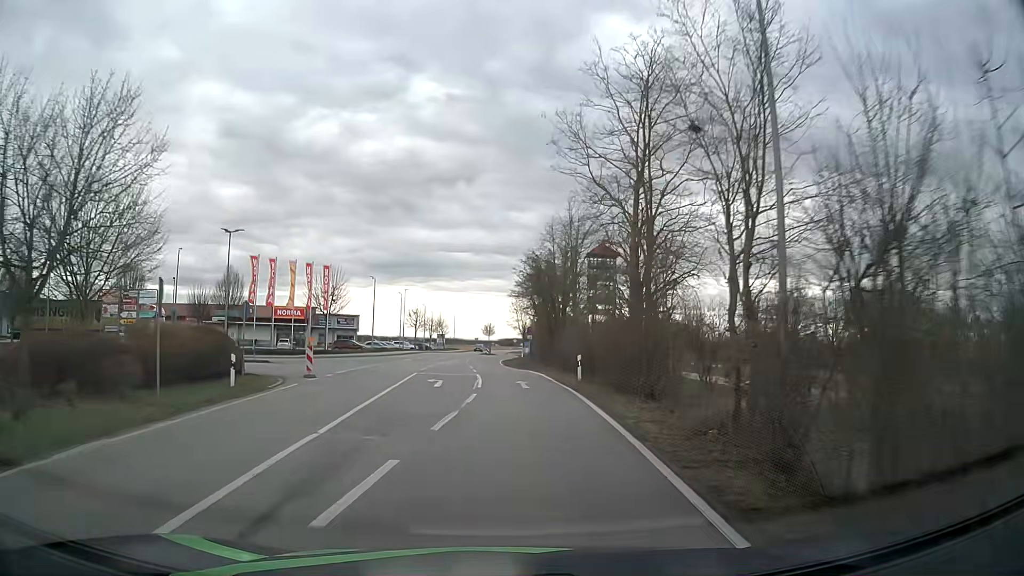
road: tertiary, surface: asphalt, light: Day
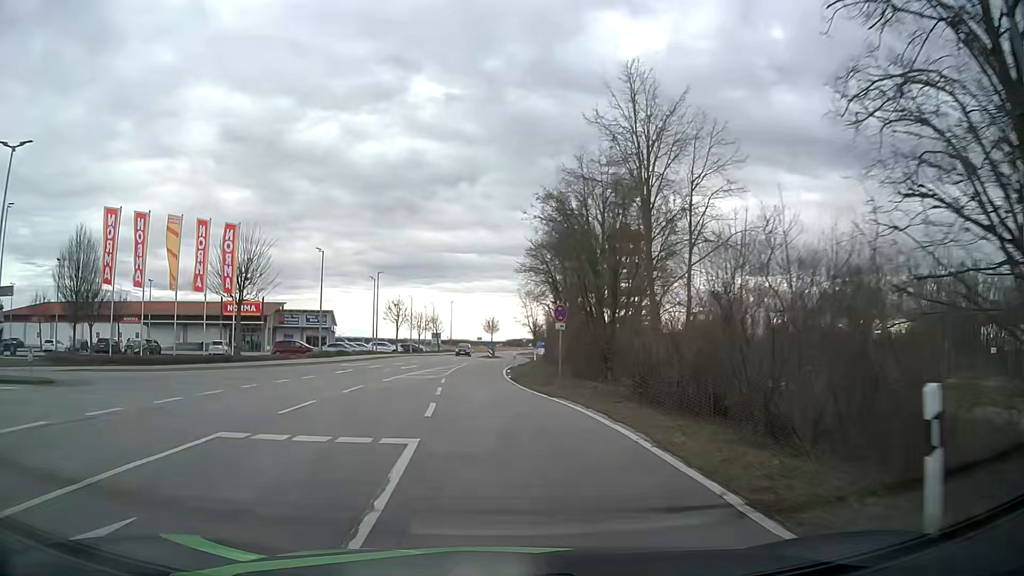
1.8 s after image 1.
(+0.1, +23.0) m; -1°
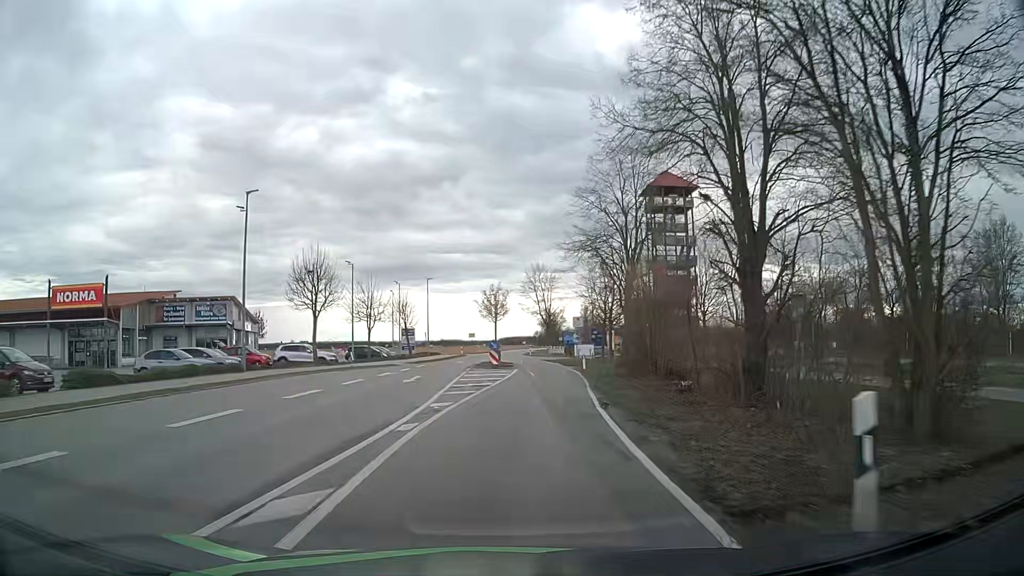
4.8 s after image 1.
(-1.5, +38.2) m; 0°
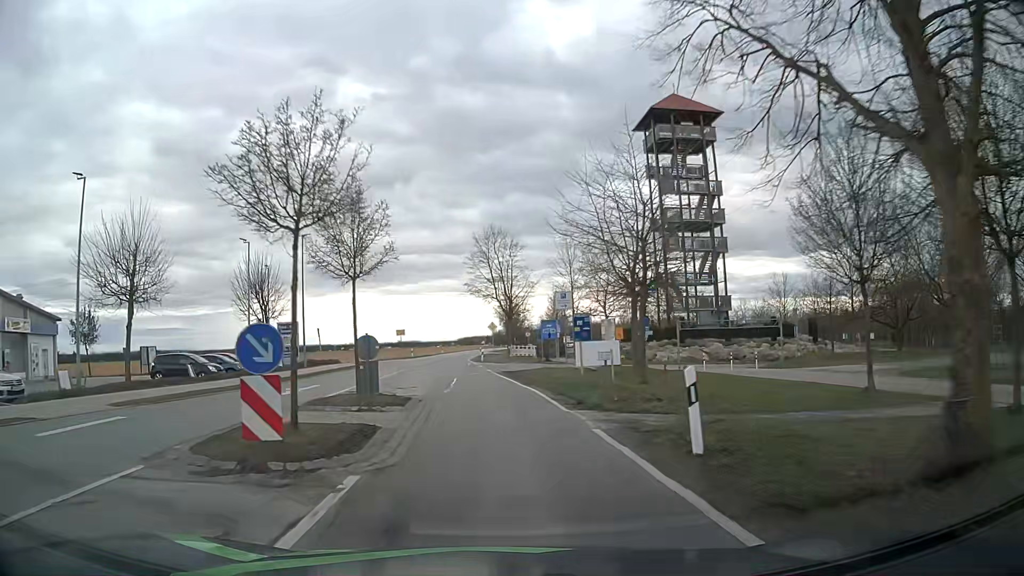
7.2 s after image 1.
(+1.7, +30.5) m; +4°
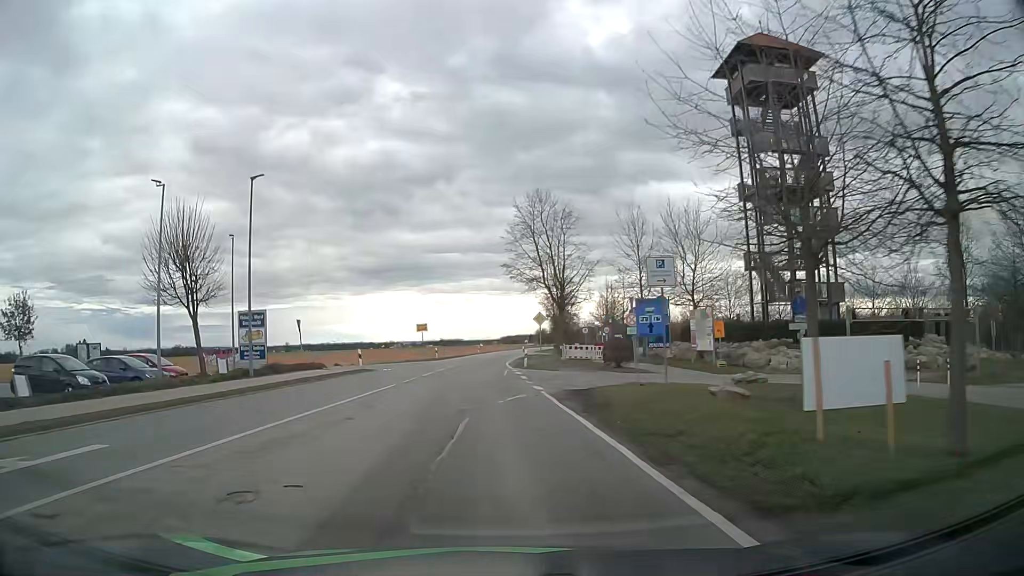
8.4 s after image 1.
(-0.5, +15.2) m; -4°
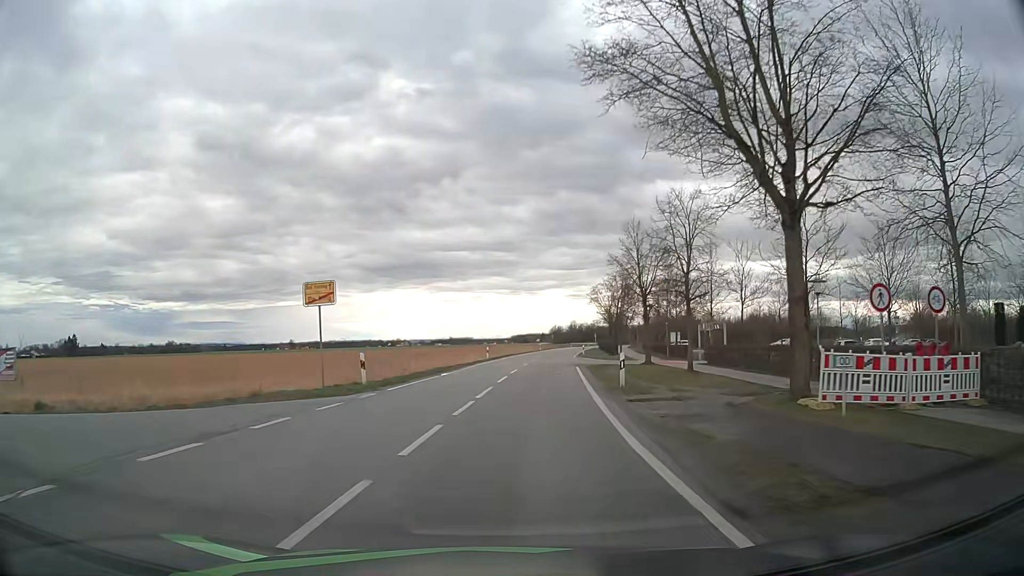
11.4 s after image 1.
(-1.1, +37.9) m; -1°
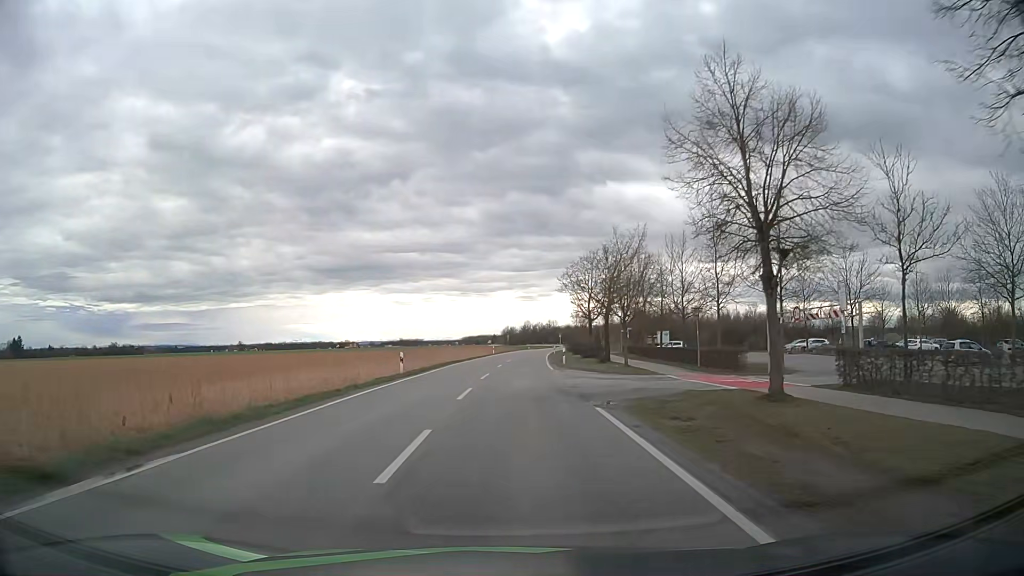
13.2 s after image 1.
(+0.9, +22.8) m; +4°
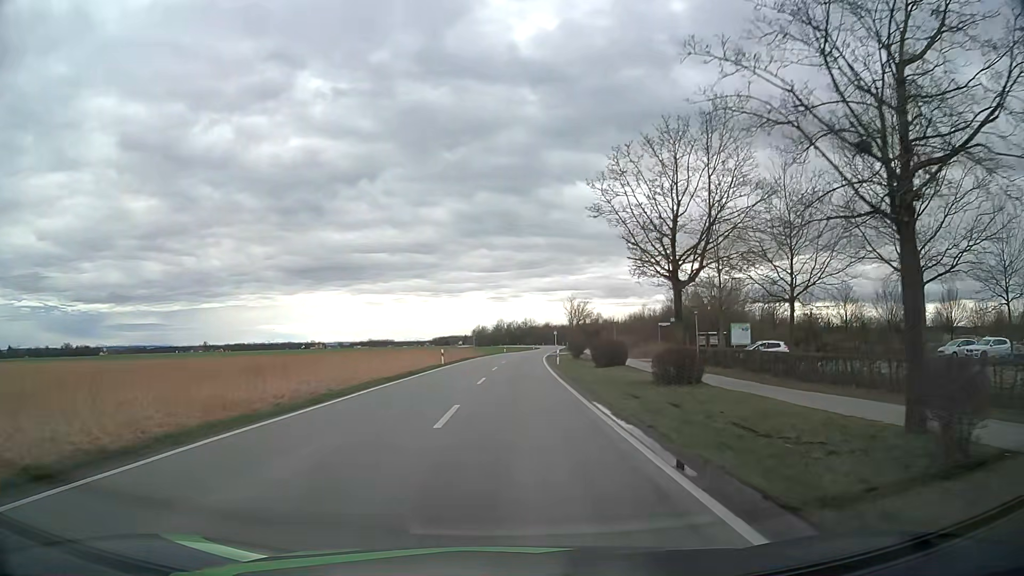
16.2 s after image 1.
(+0.6, +38.2) m; +2°
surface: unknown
(0, +10) (0, +20) (0, +30) (+1, +40) (+1, +50) (+2, +60) (+2, +70) (+3, +80) (+4, +90) (+5, +100) m
